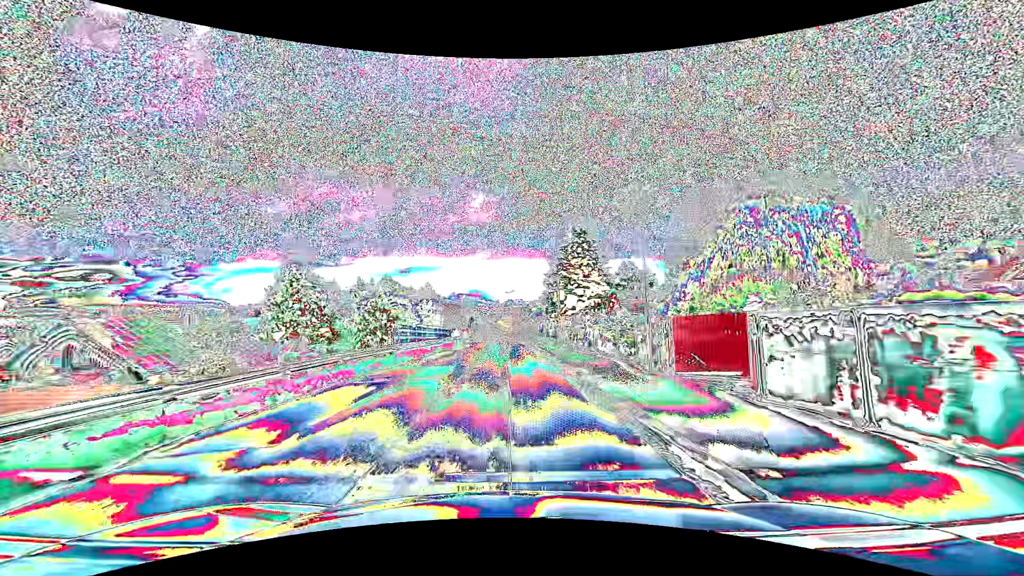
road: primary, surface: asphalt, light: Day
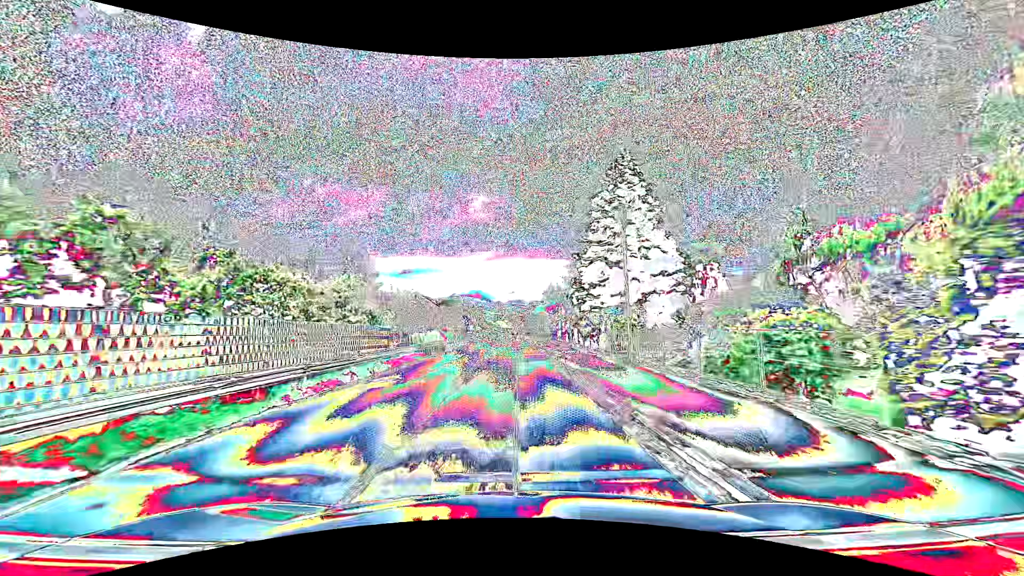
(0.0, +22.8) m; 0°
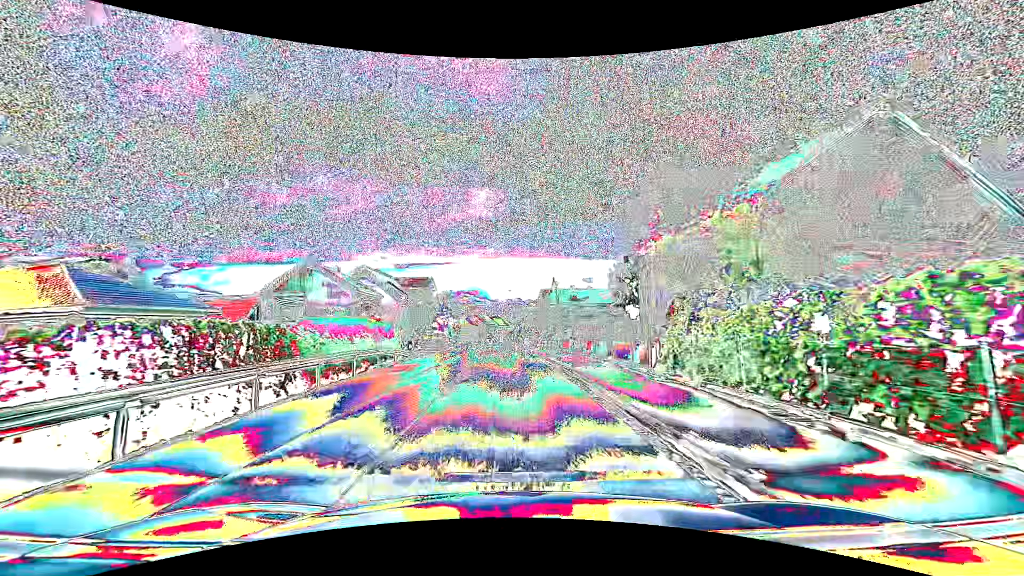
(0.0, +38.0) m; 0°
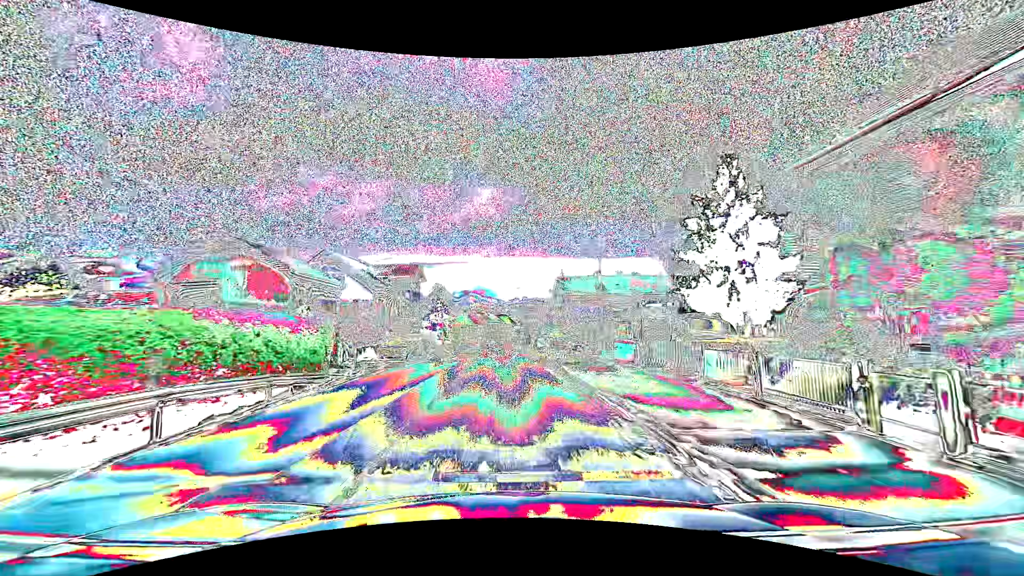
(0.0, +15.3) m; -1°
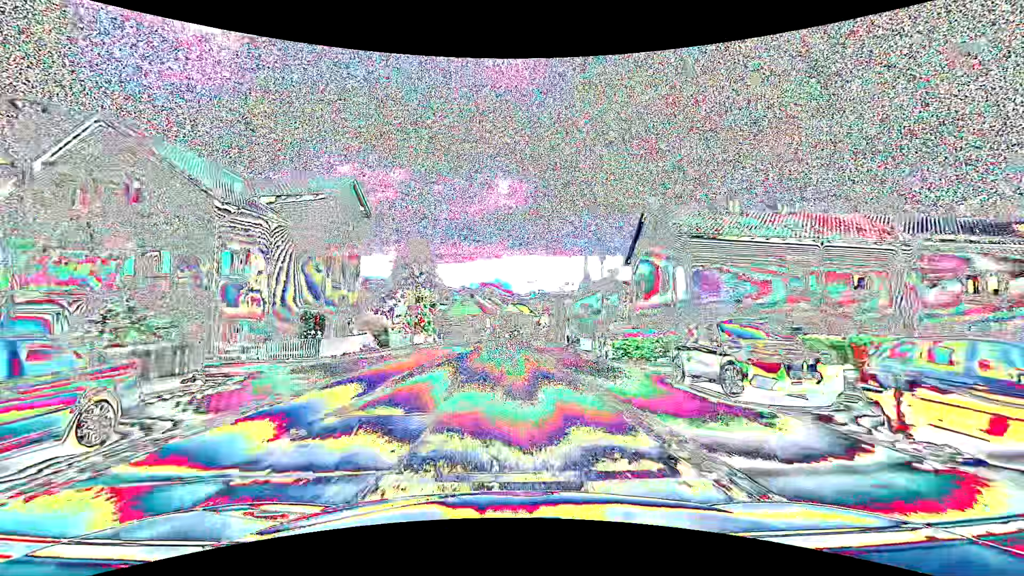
(-0.7, +30.8) m; -2°
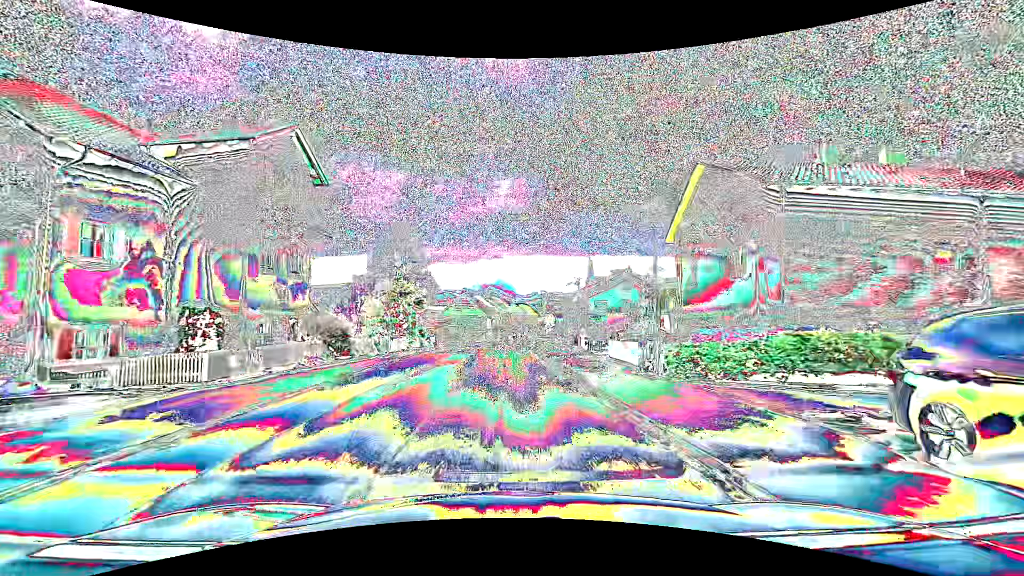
(0.0, +7.8) m; 0°
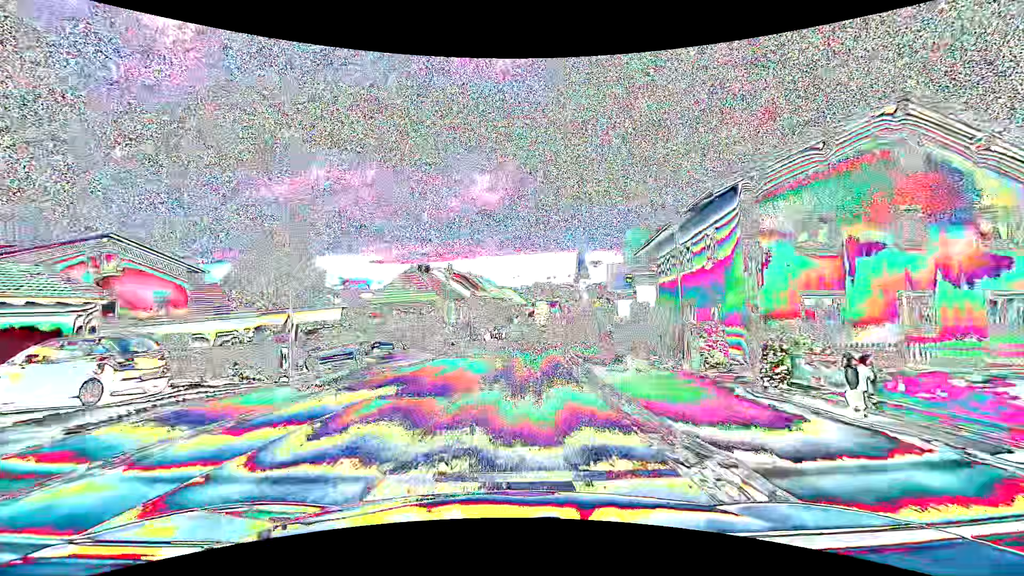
(+0.4, +38.5) m; +2°
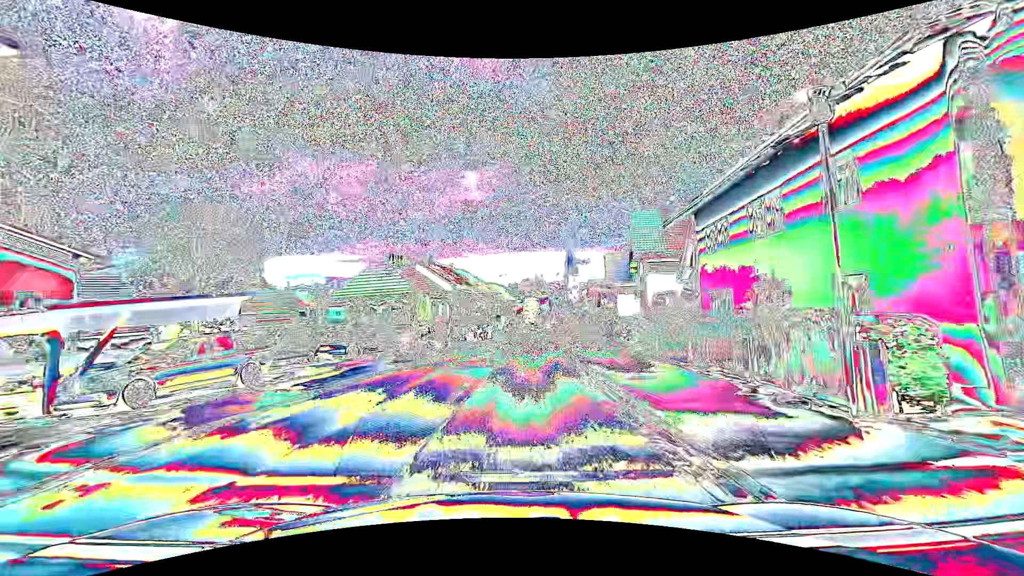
(+0.1, +7.7) m; +2°
(0, +10) (+1, +20) (+1, +30) (+2, +40) (+3, +50) (+5, +60) (+7, +70) (+8, +79) (+10, +89) (+11, +99) m
